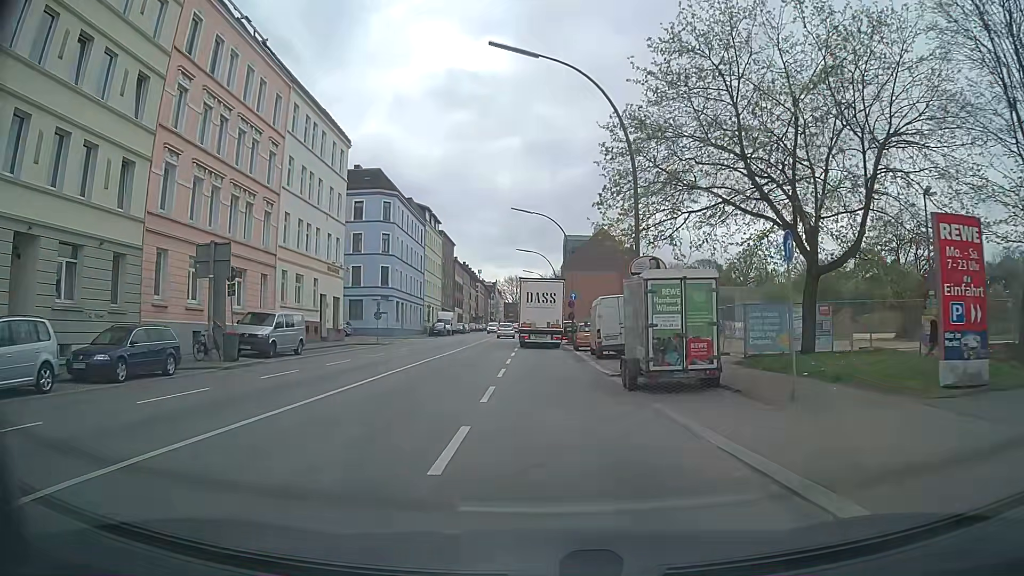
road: secondary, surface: asphalt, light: Day
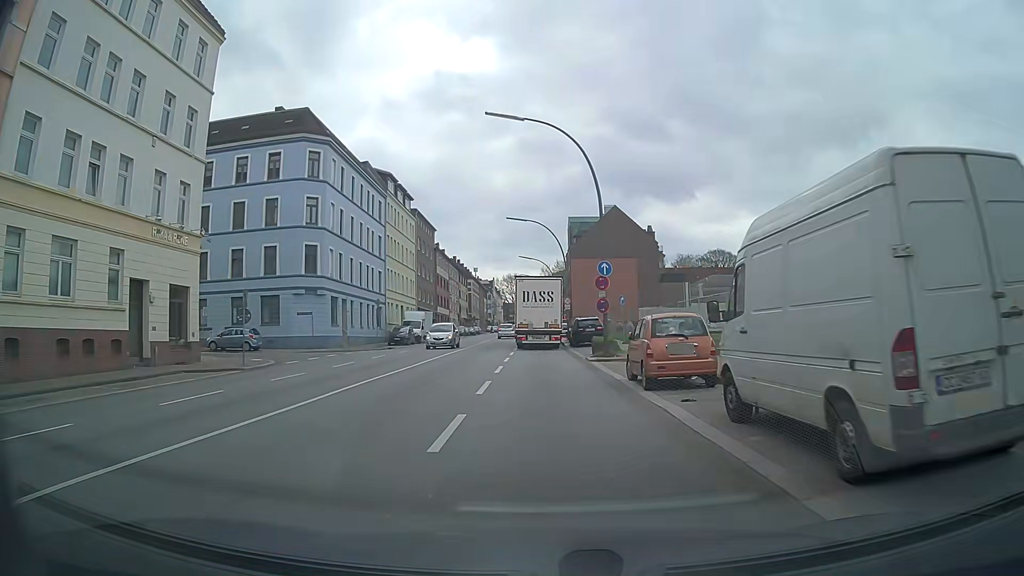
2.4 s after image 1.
(-0.2, +23.1) m; 0°
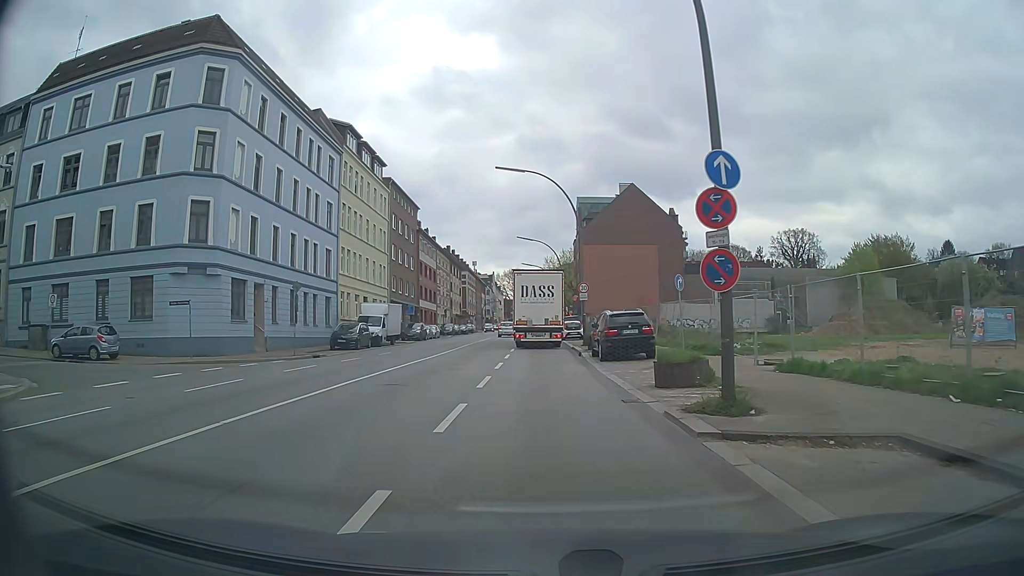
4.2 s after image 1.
(-0.2, +16.7) m; 0°
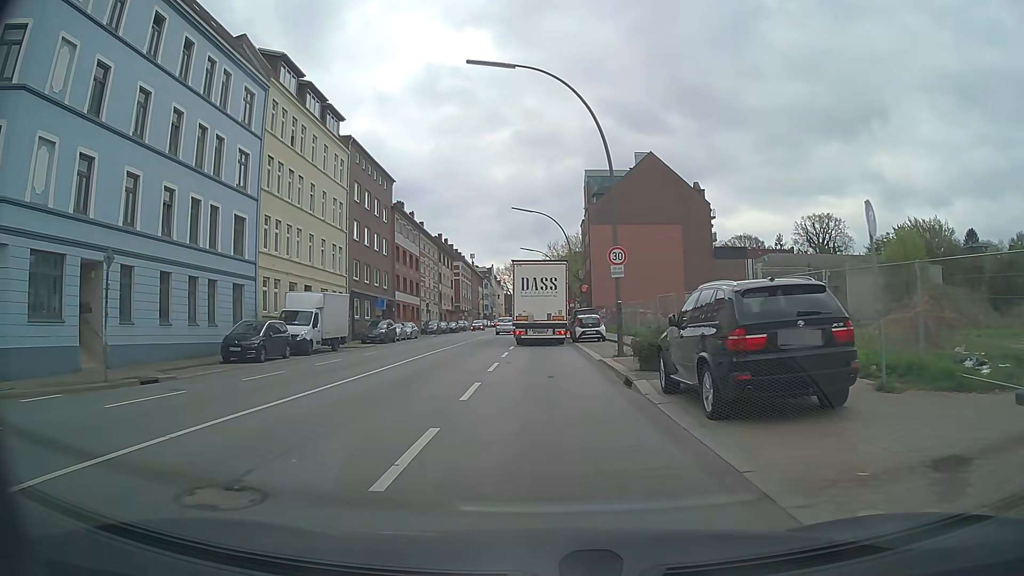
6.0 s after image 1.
(-0.1, +14.9) m; 0°
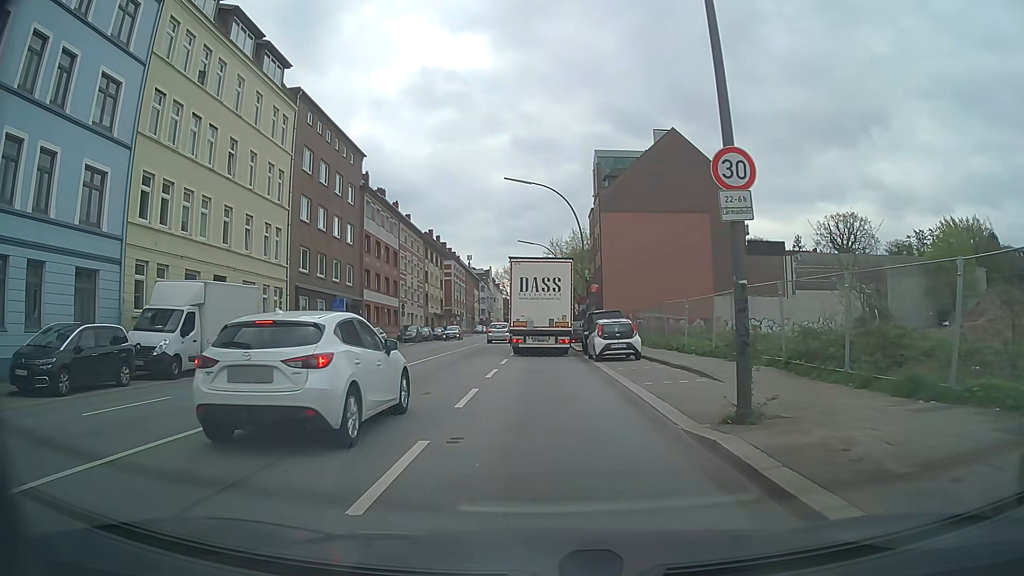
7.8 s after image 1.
(-0.1, +12.5) m; -1°
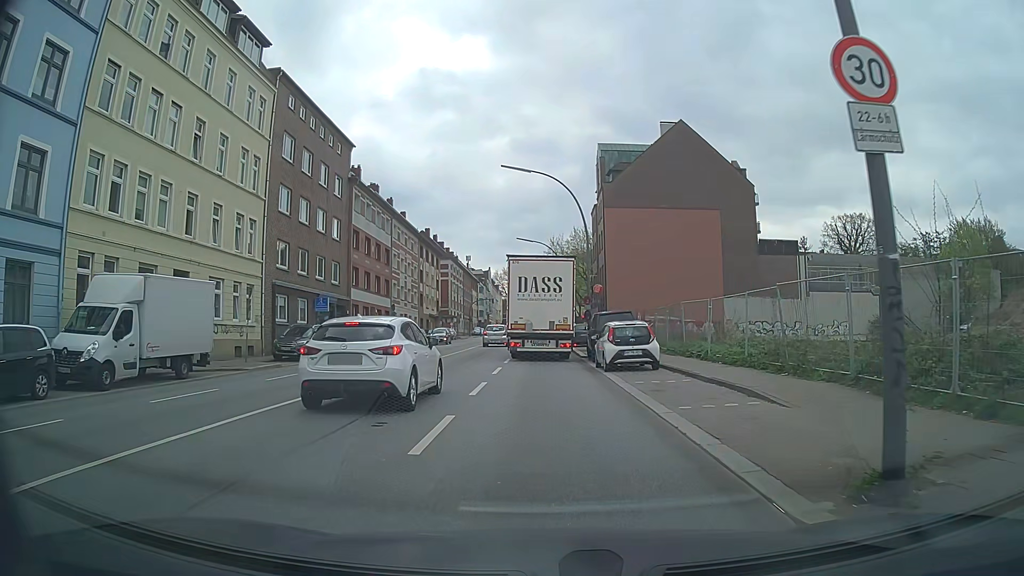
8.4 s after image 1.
(0.0, +3.7) m; 0°
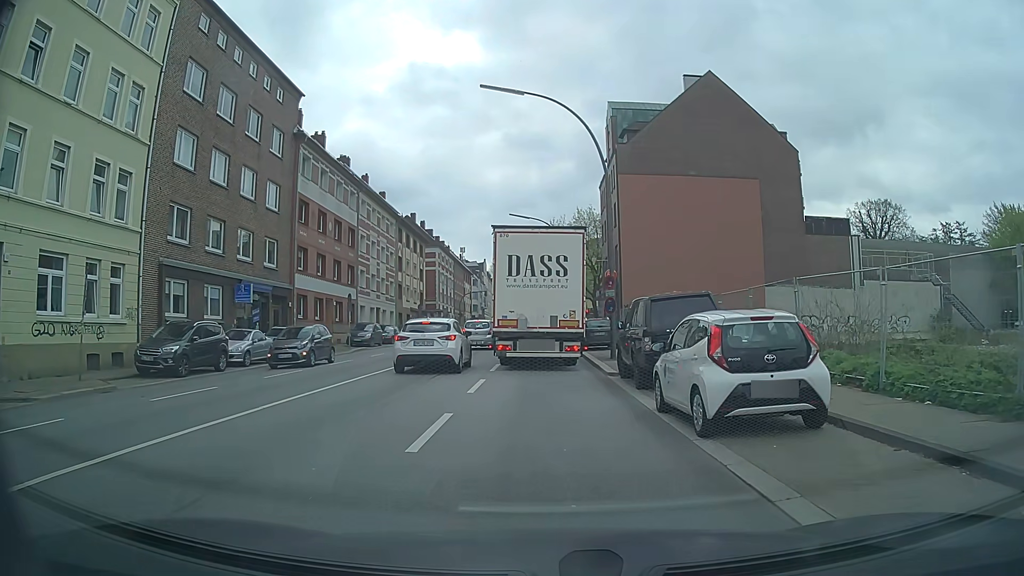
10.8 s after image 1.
(0.0, +11.7) m; 0°
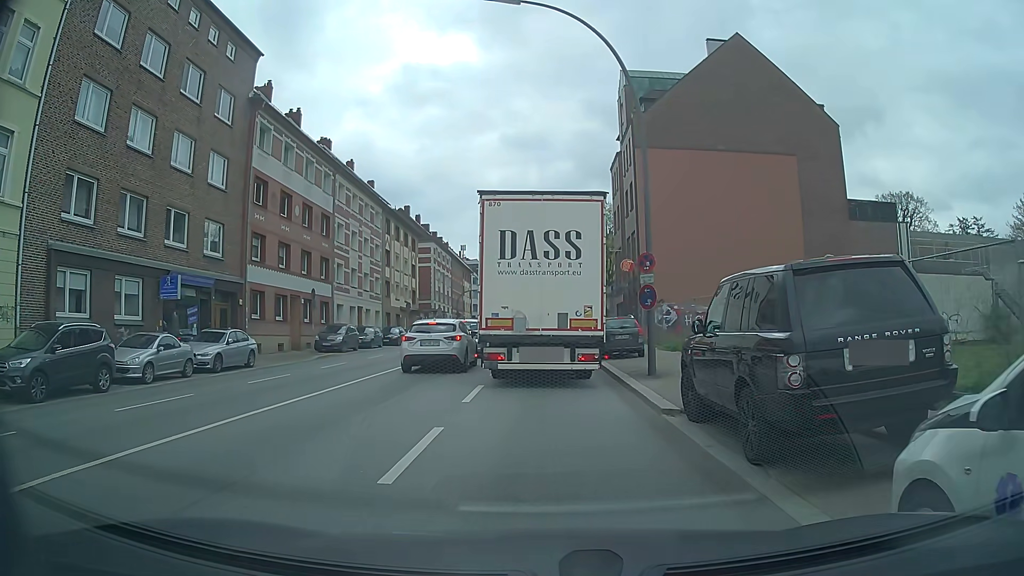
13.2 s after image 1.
(0.0, +7.2) m; 0°
